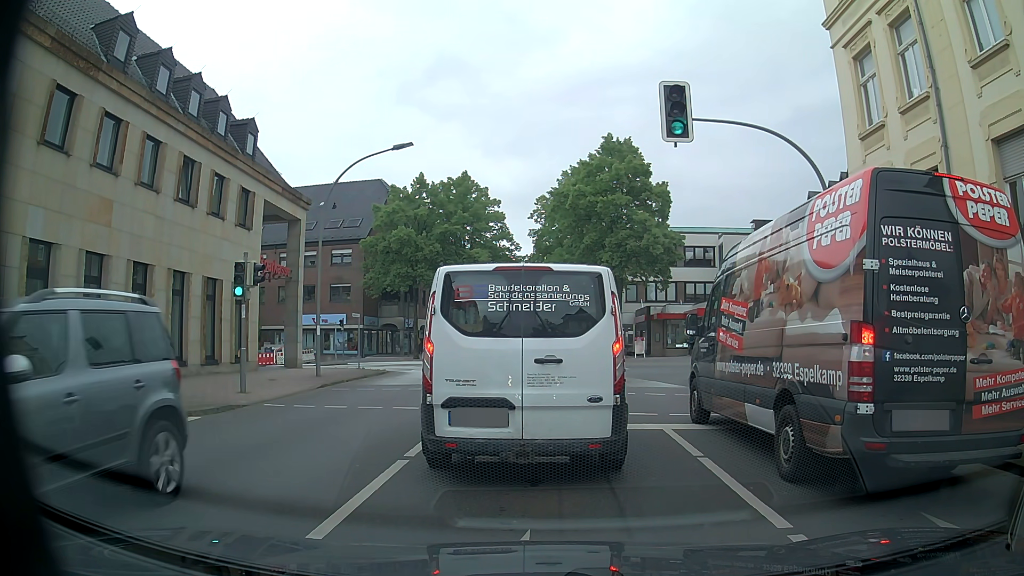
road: tertiary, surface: asphalt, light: Day
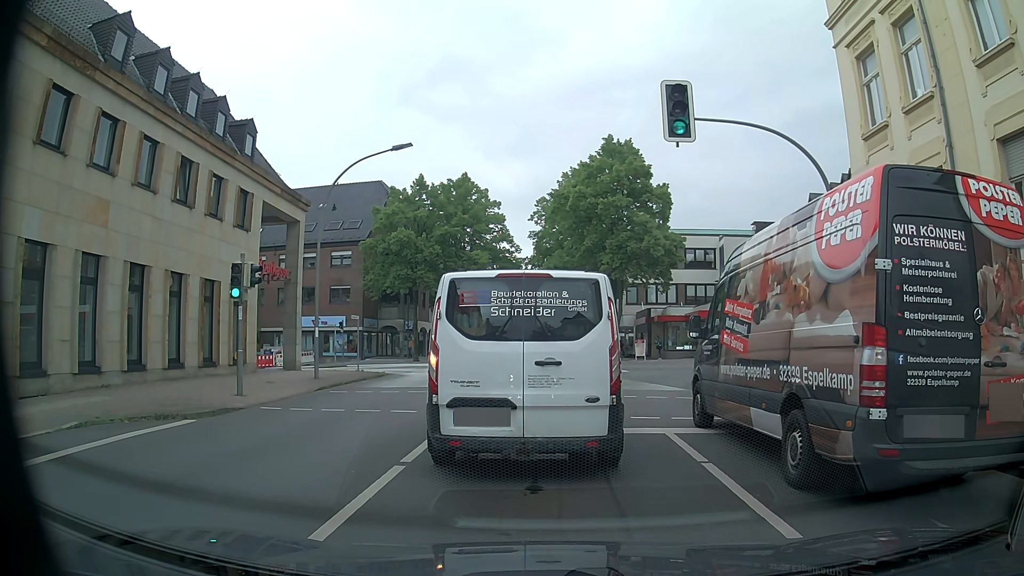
(0.0, +0.2) m; 0°
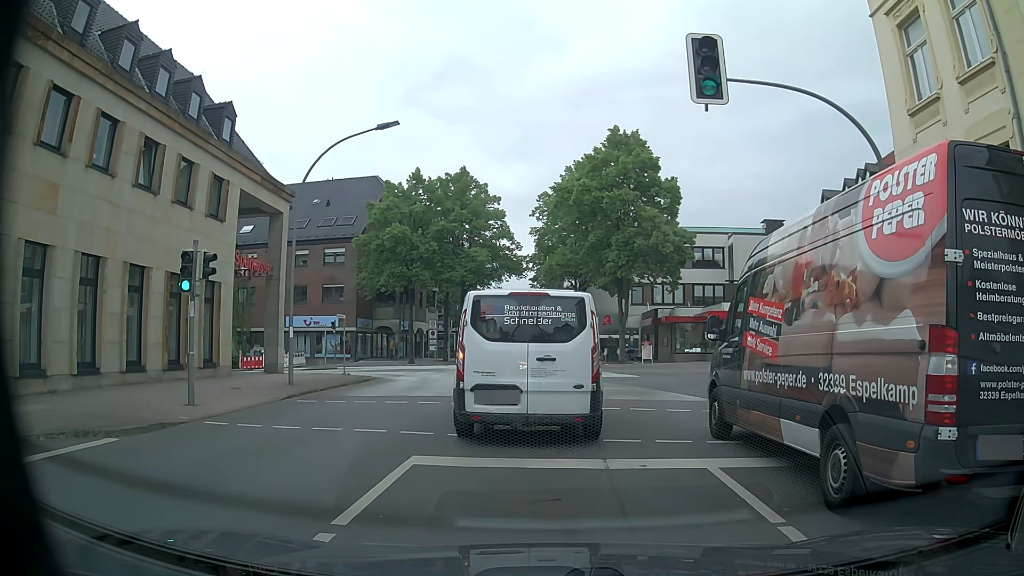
(0.0, +2.7) m; 0°
(0, +10) (-1, +20) (-3, +30) (-6, +39) (-13, +46) (-23, +48) (-33, +49) (-42, +50) (-52, +51) (-62, +52) m
